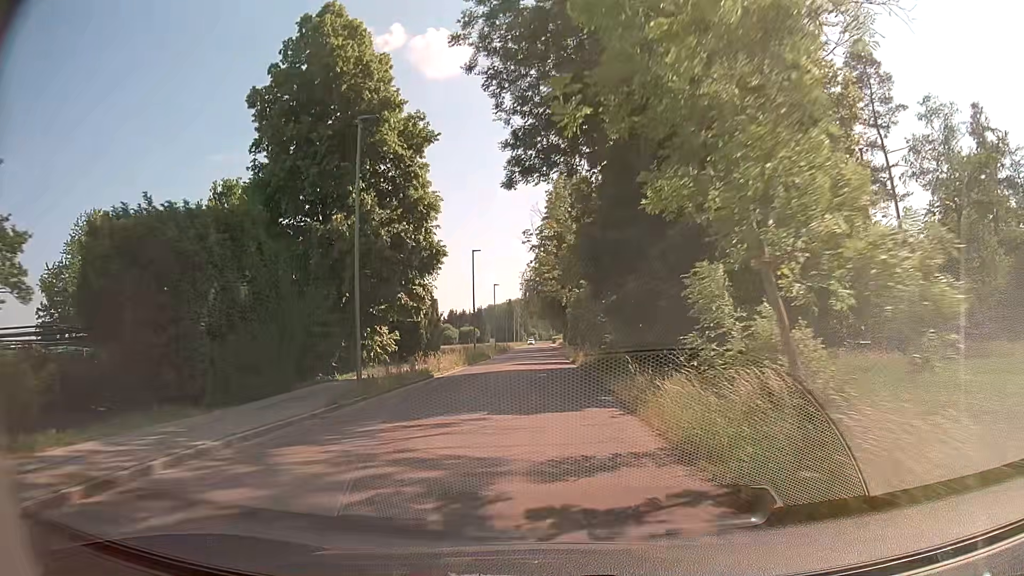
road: tertiary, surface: asphalt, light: Day
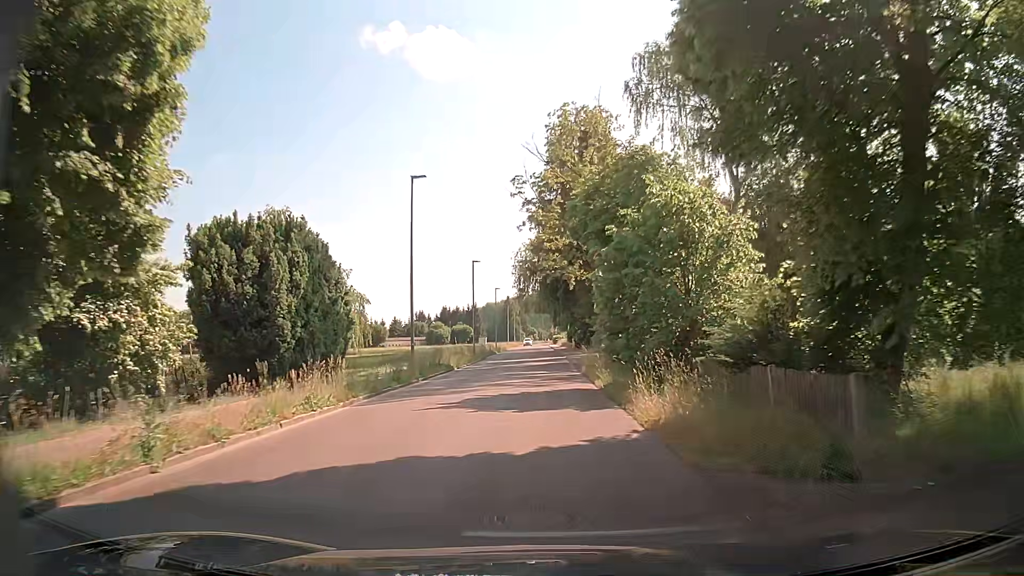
(0.0, +22.4) m; 0°
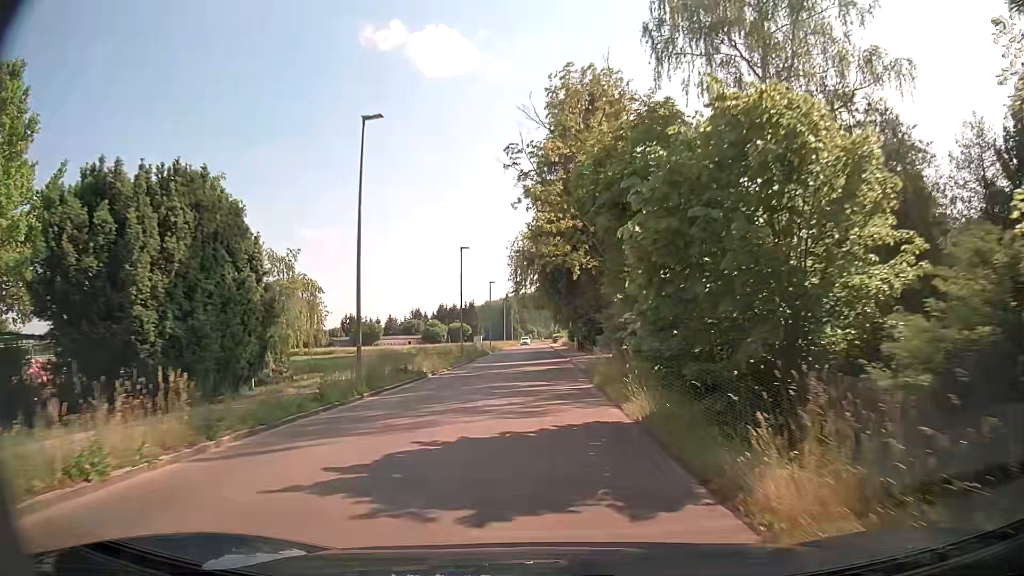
(+0.1, +7.5) m; 0°
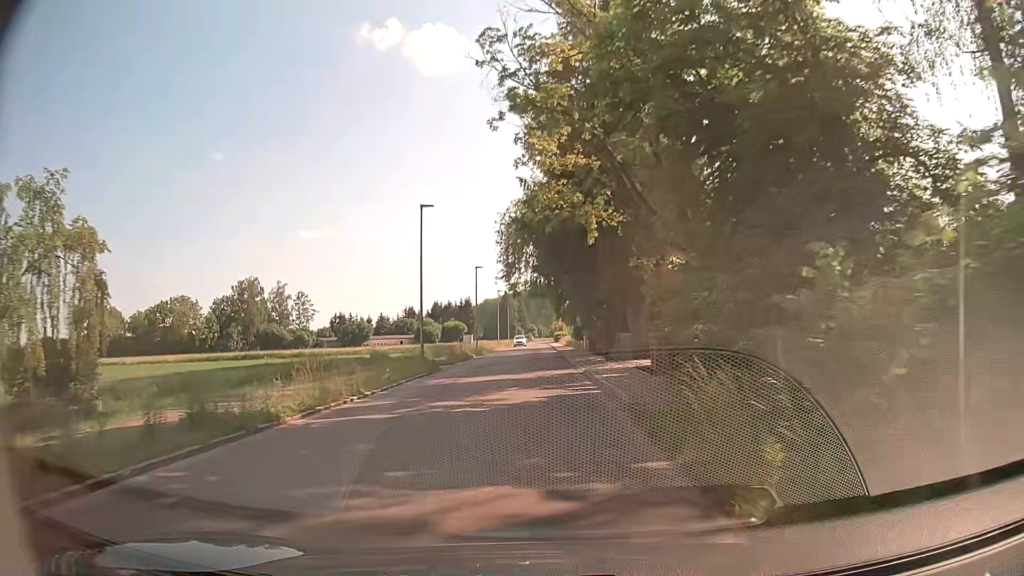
(+0.1, +14.9) m; 0°
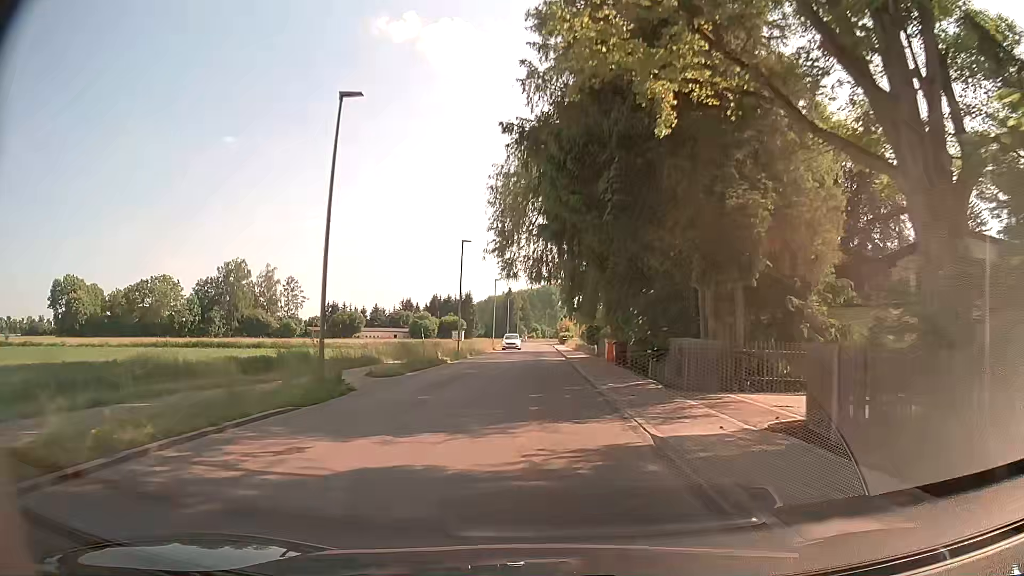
(0.0, +14.9) m; 0°
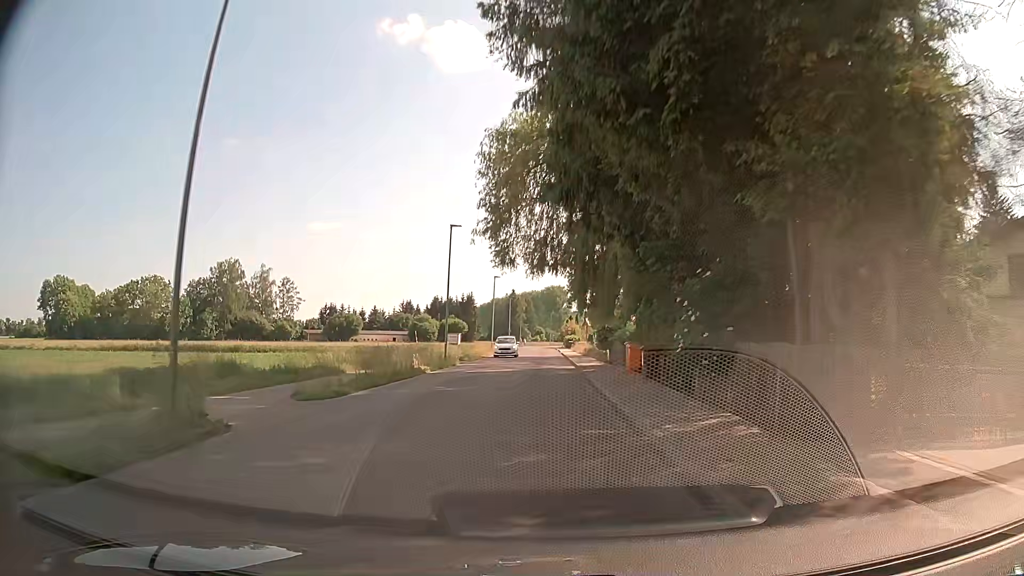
(0.0, +7.4) m; -1°
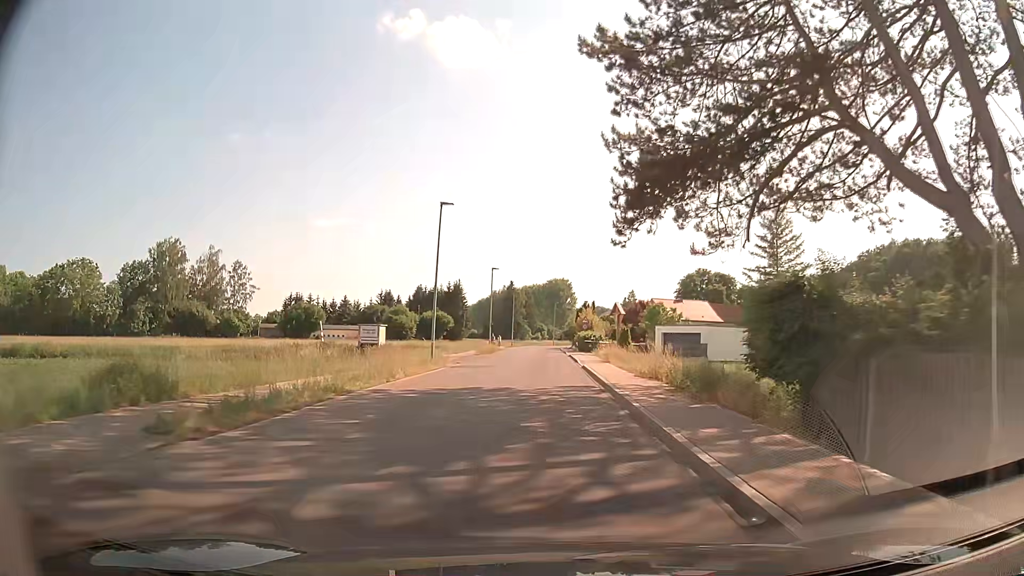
(0.0, +36.1) m; +1°
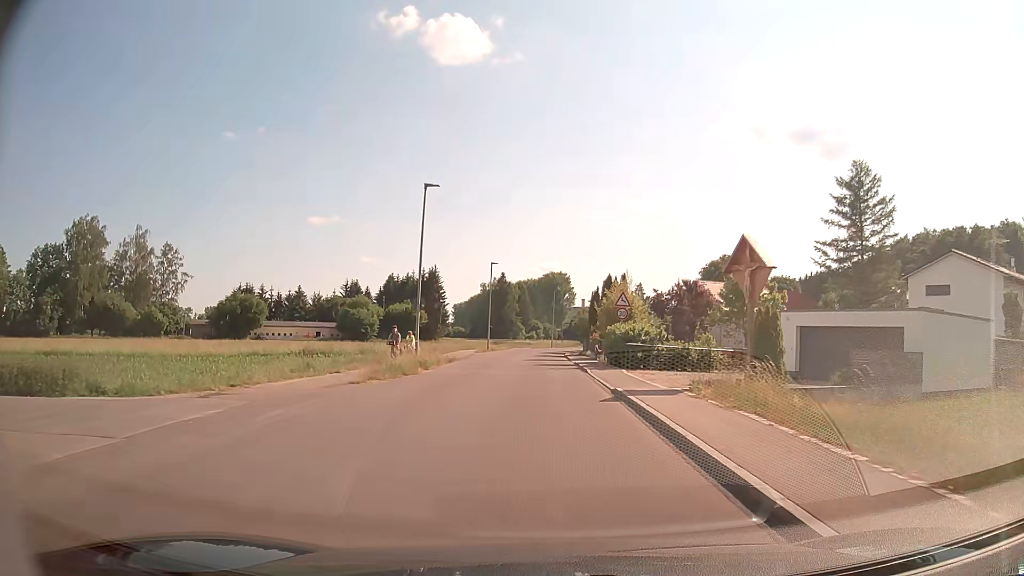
(-0.3, +33.9) m; 0°
